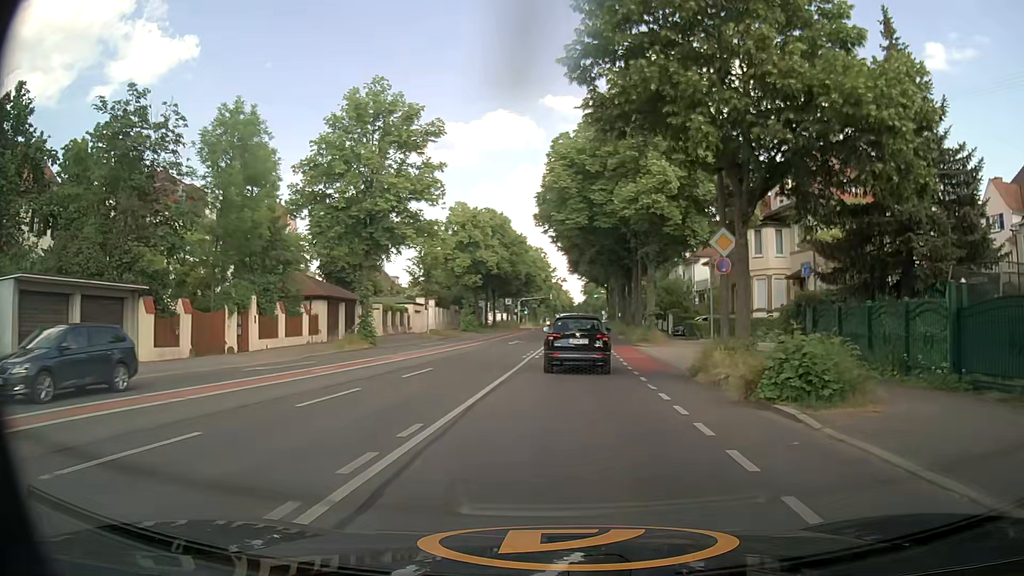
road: secondary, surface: asphalt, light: Day
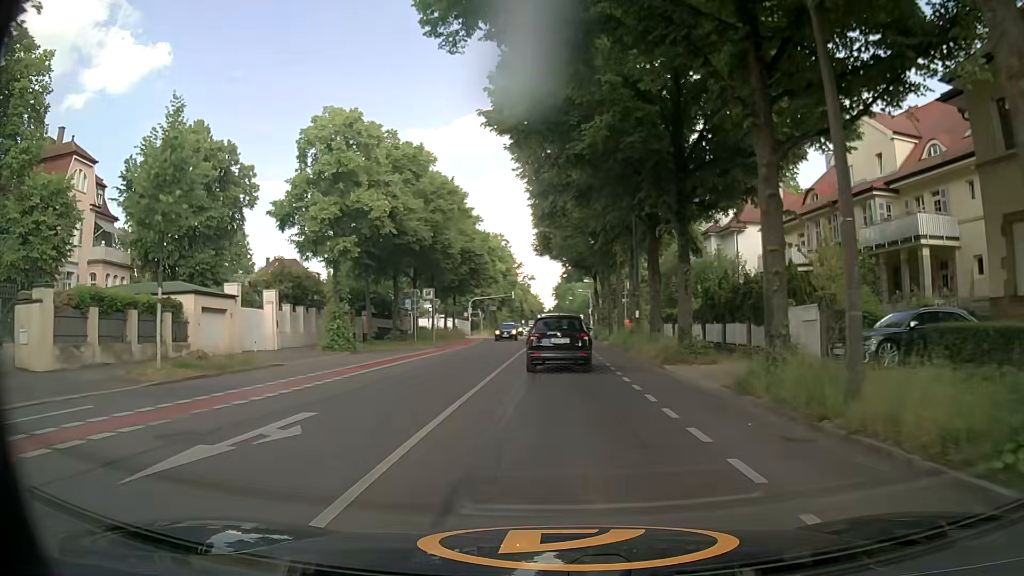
(+1.1, +33.0) m; +2°
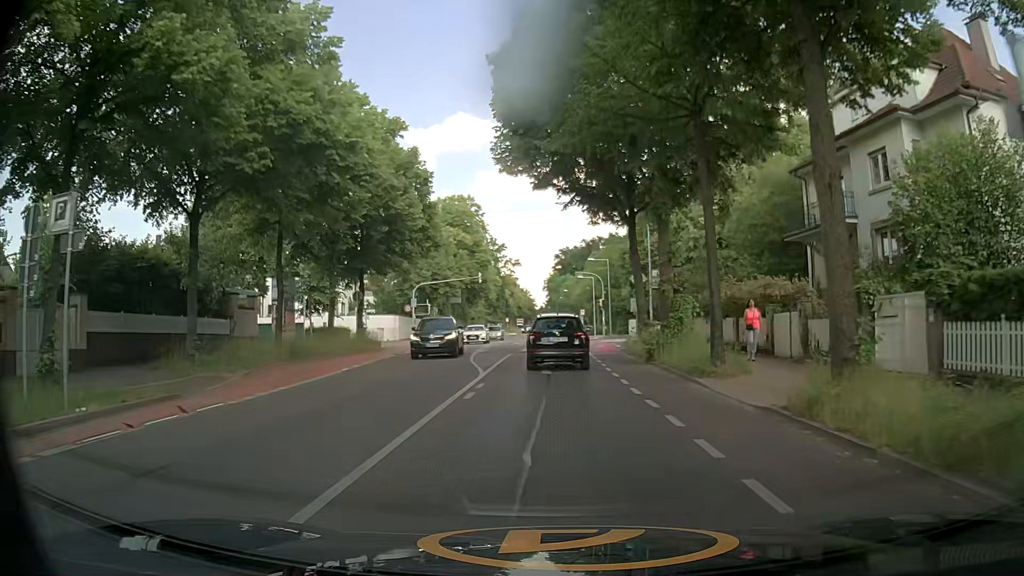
(+0.5, +33.2) m; +1°
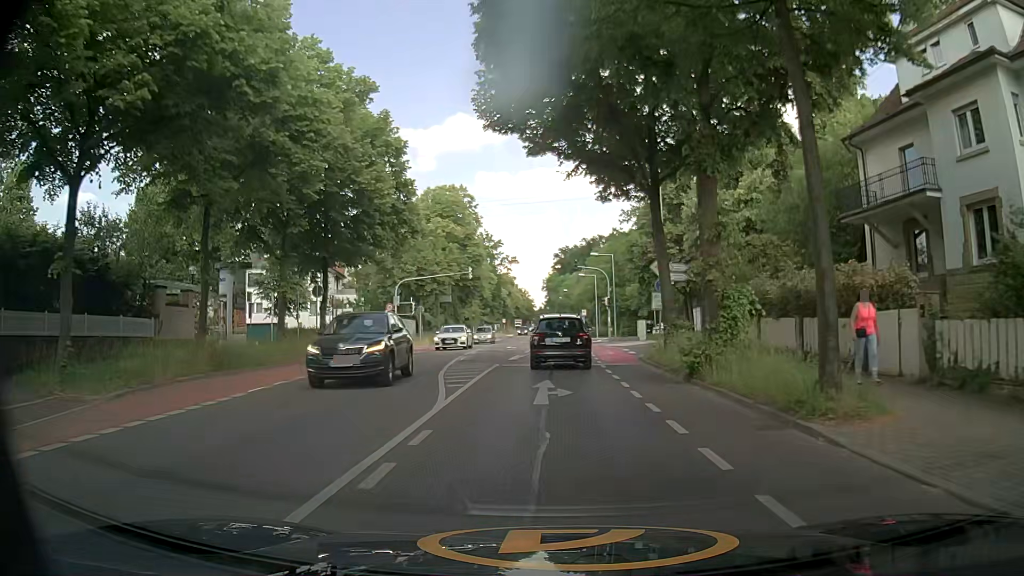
(+0.1, +6.6) m; 0°
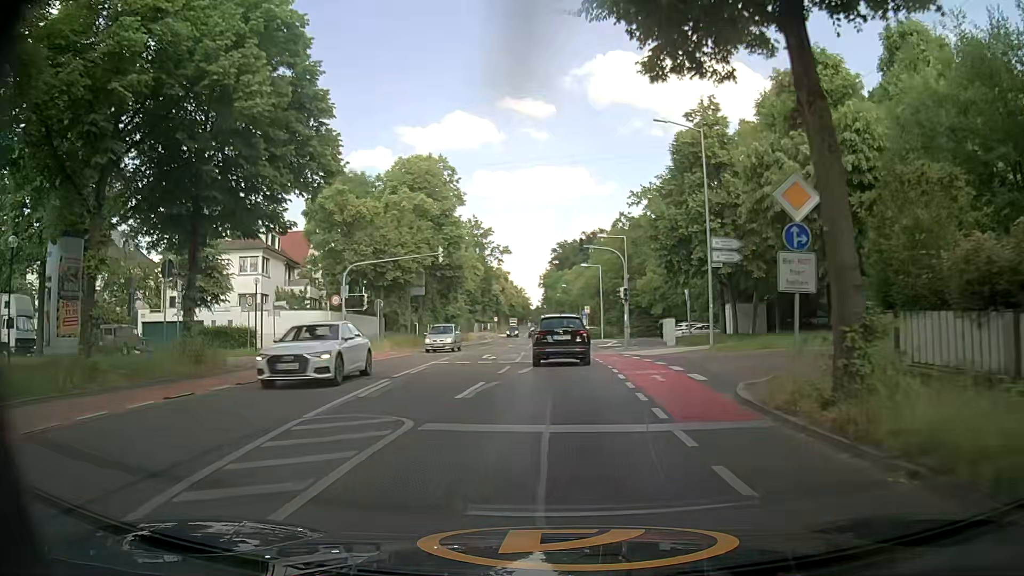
(+0.1, +13.2) m; +1°
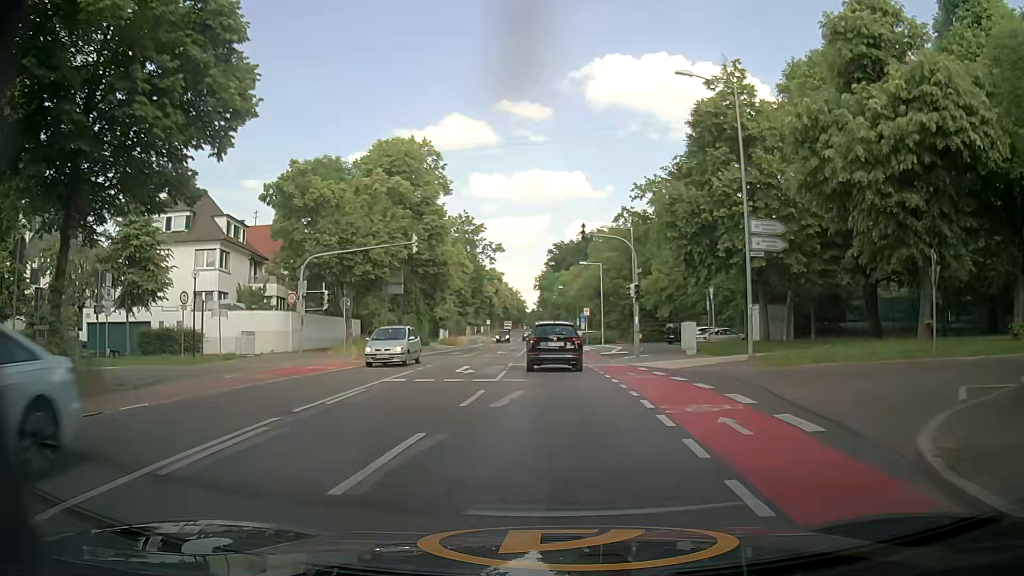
(-0.1, +6.7) m; -1°
